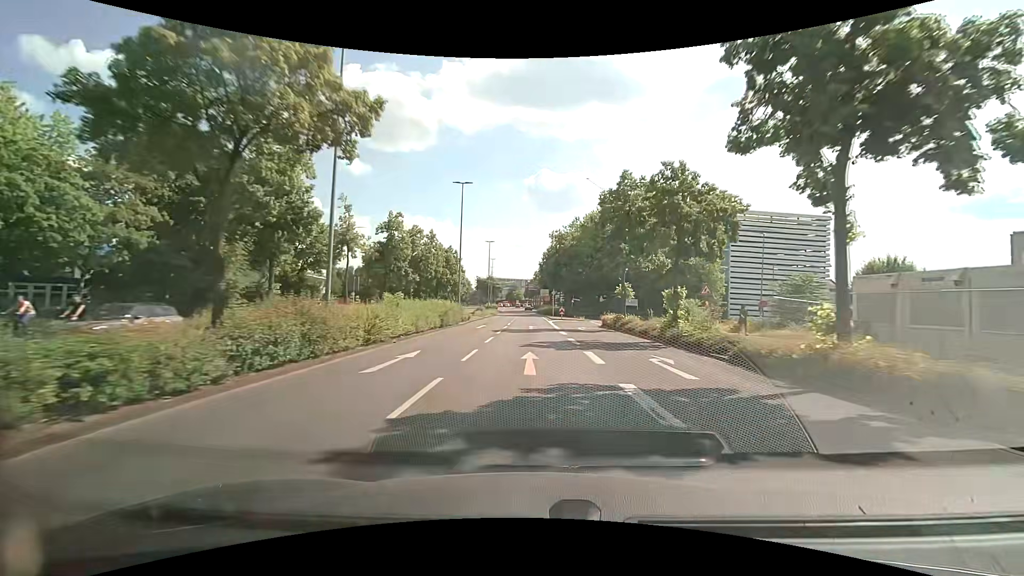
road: primary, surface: asphalt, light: Day
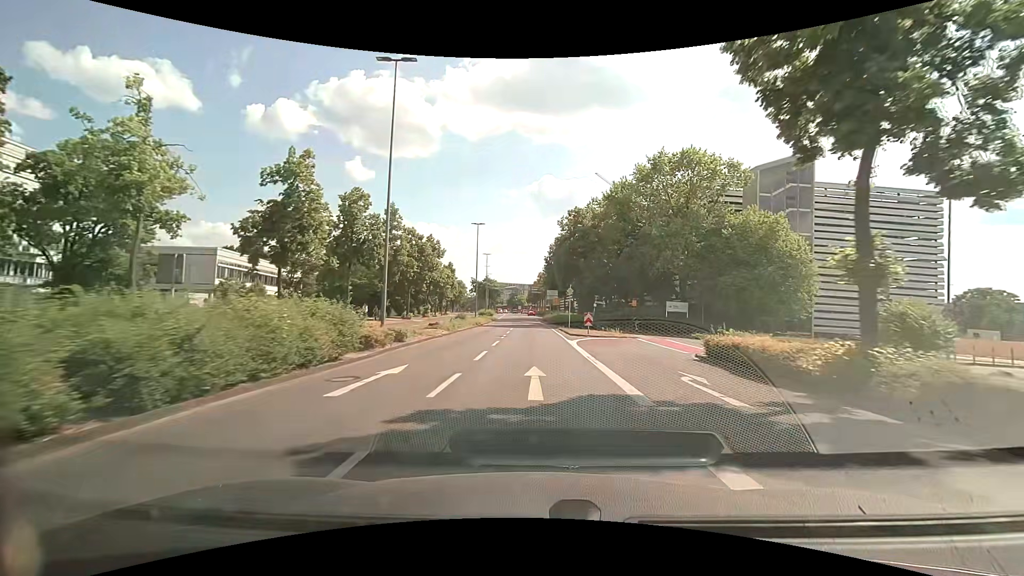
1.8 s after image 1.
(0.0, +22.8) m; 0°
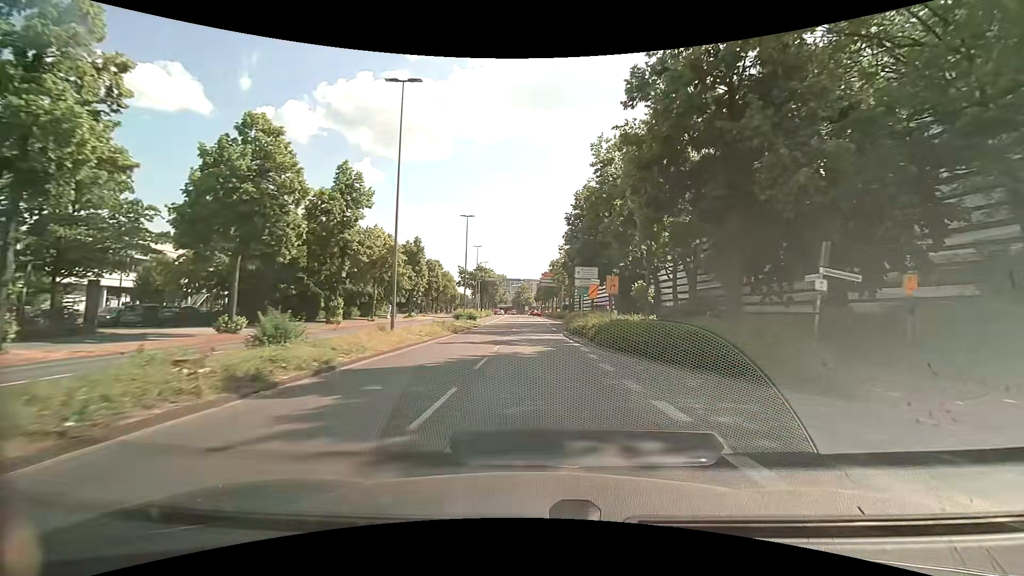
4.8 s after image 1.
(0.0, +38.8) m; -1°
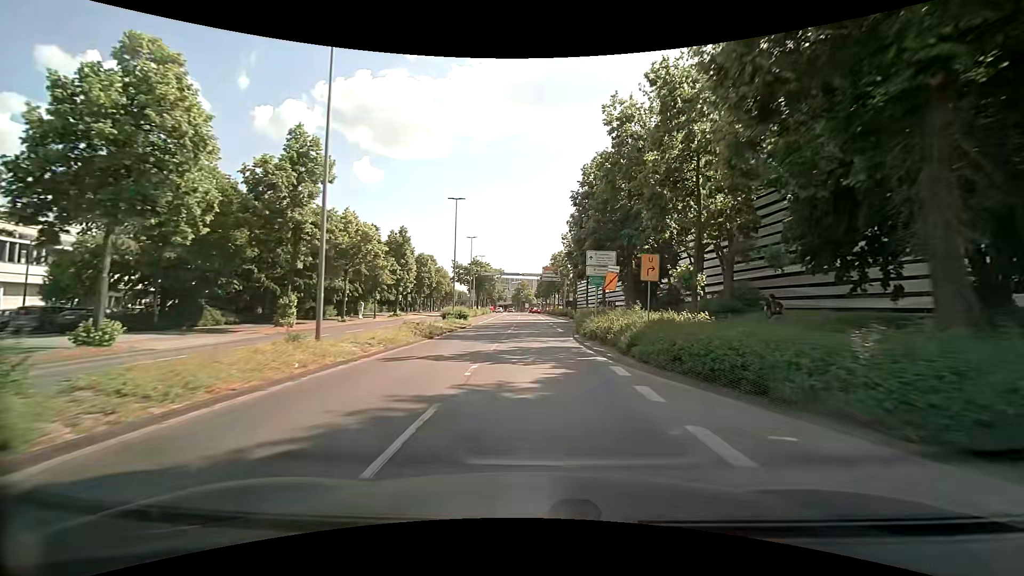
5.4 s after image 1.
(0.0, +7.8) m; 0°
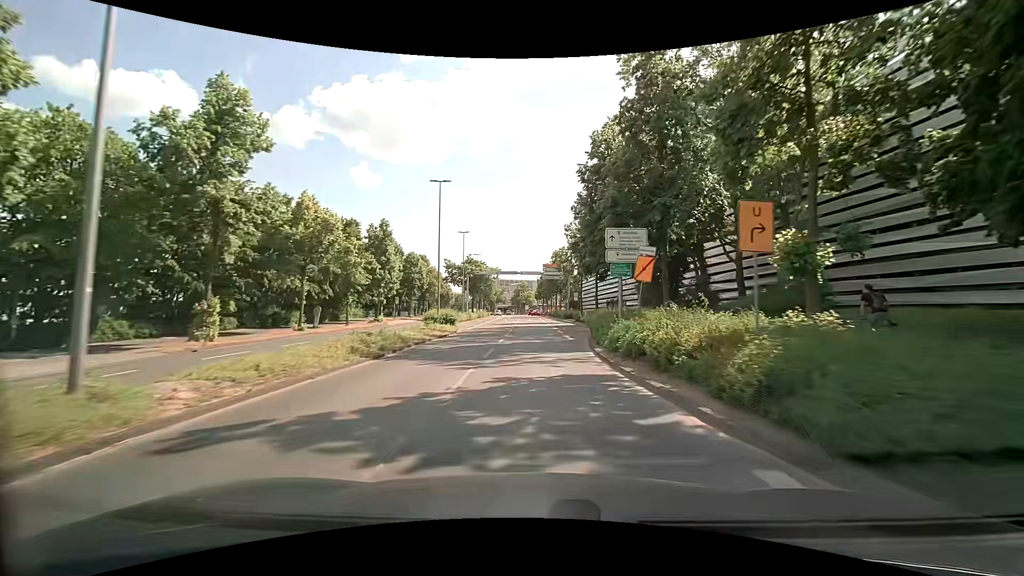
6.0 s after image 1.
(0.0, +7.9) m; 0°
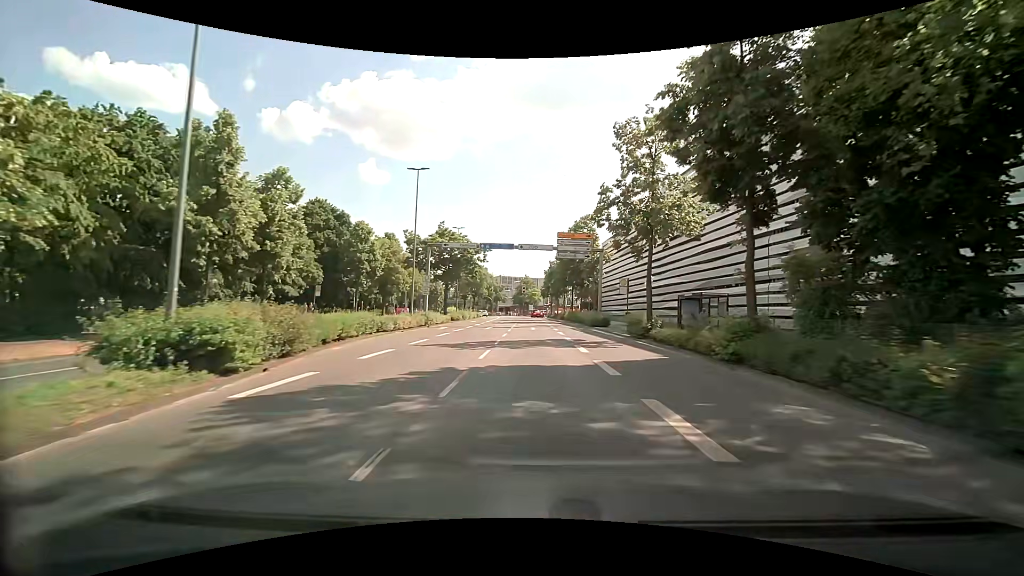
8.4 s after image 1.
(-0.2, +30.5) m; -1°
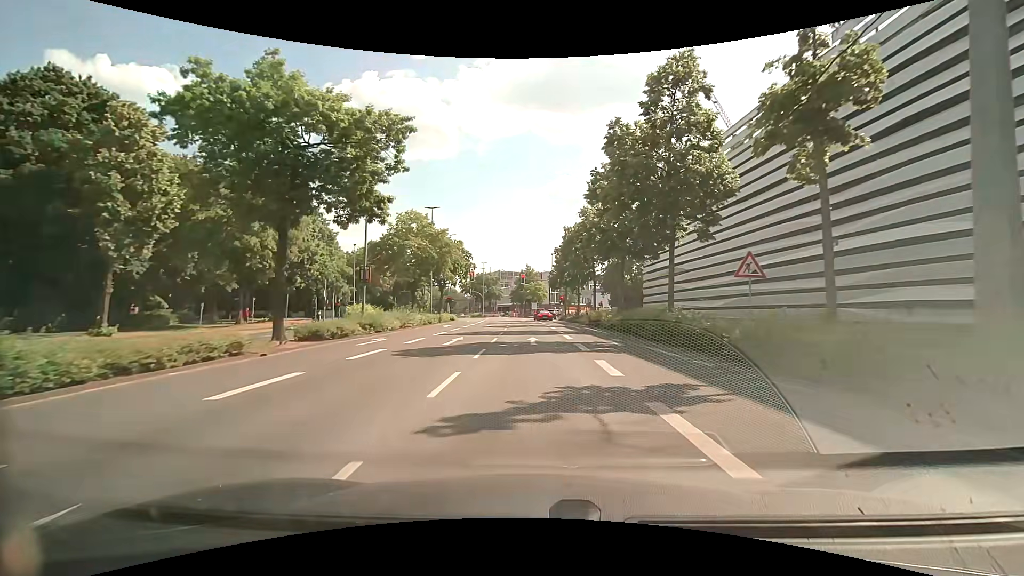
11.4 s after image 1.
(0.0, +36.6) m; -1°
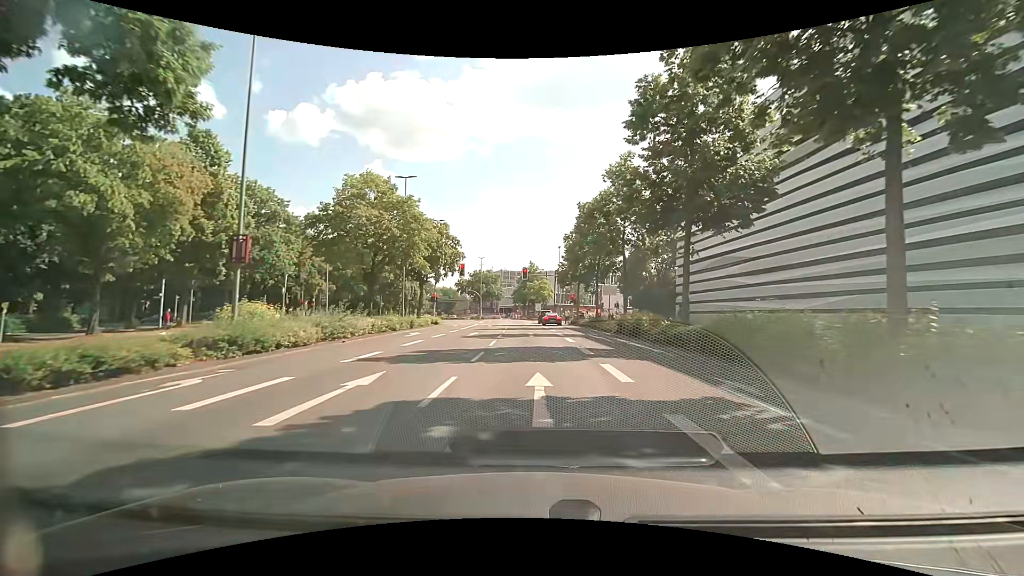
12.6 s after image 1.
(+0.1, +12.6) m; 0°
